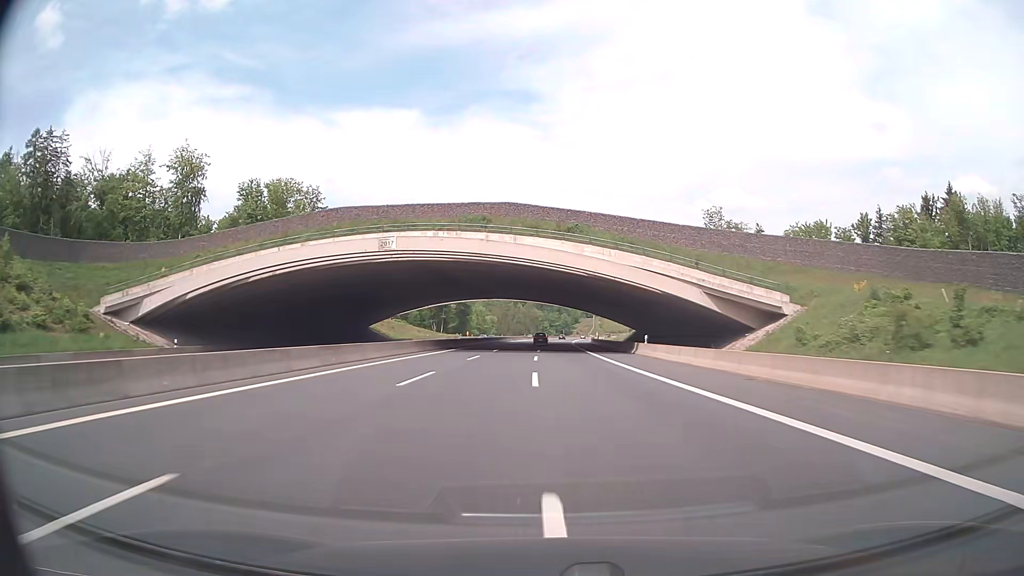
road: motorway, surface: asphalt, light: Day
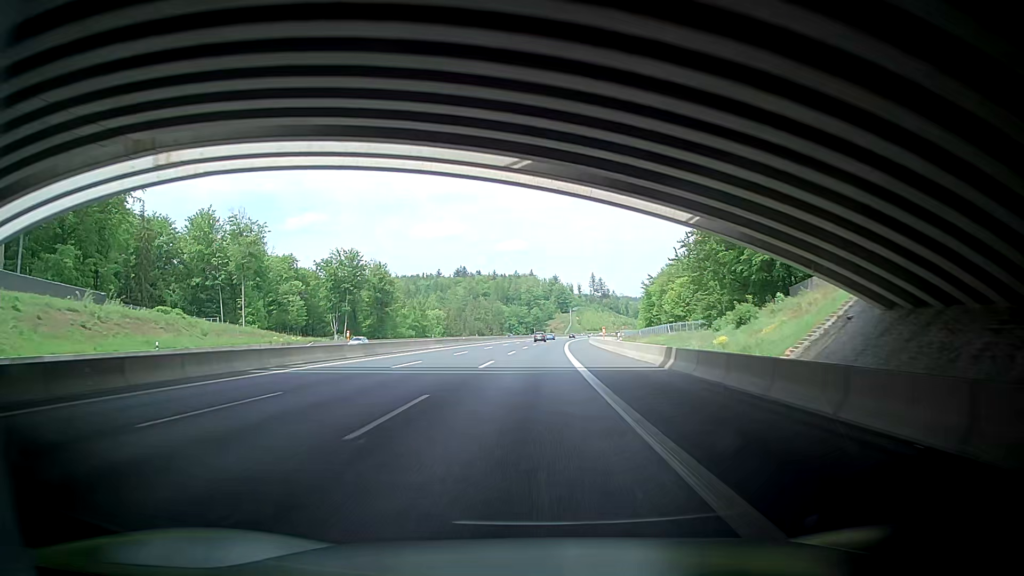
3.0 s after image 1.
(+1.4, +97.8) m; +1°
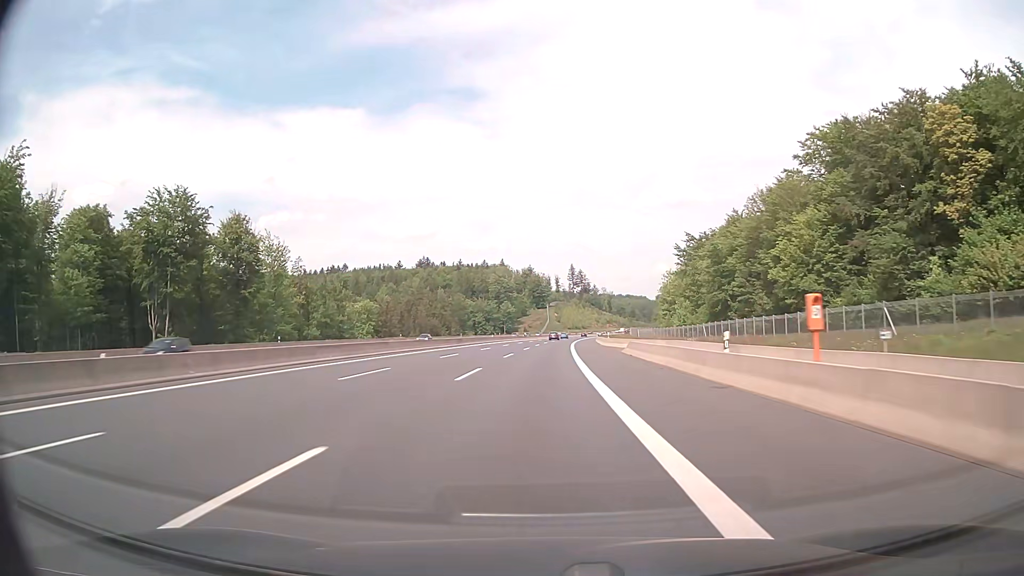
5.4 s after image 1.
(+2.7, +78.0) m; +4°
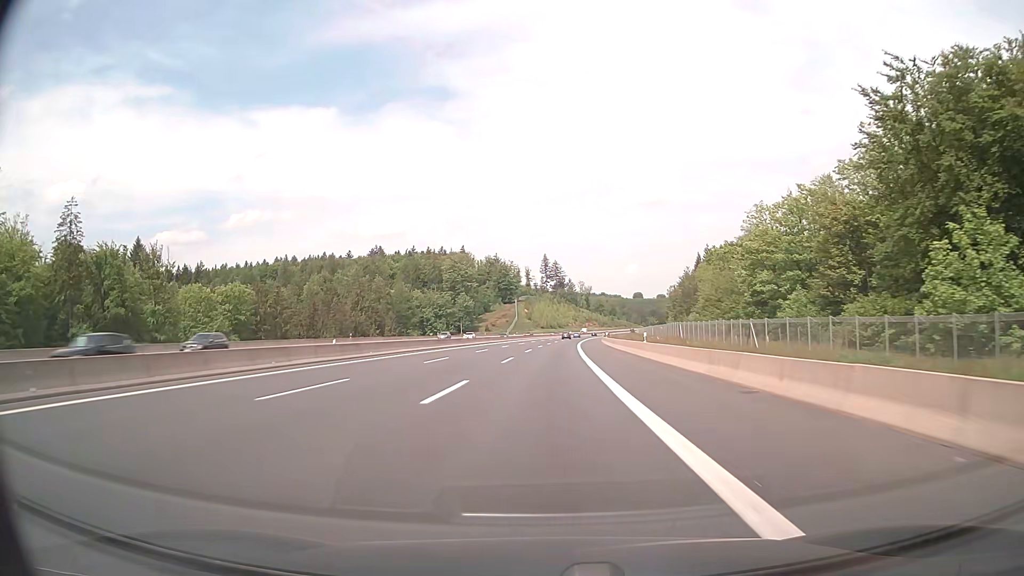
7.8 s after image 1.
(+1.7, +77.7) m; +3°
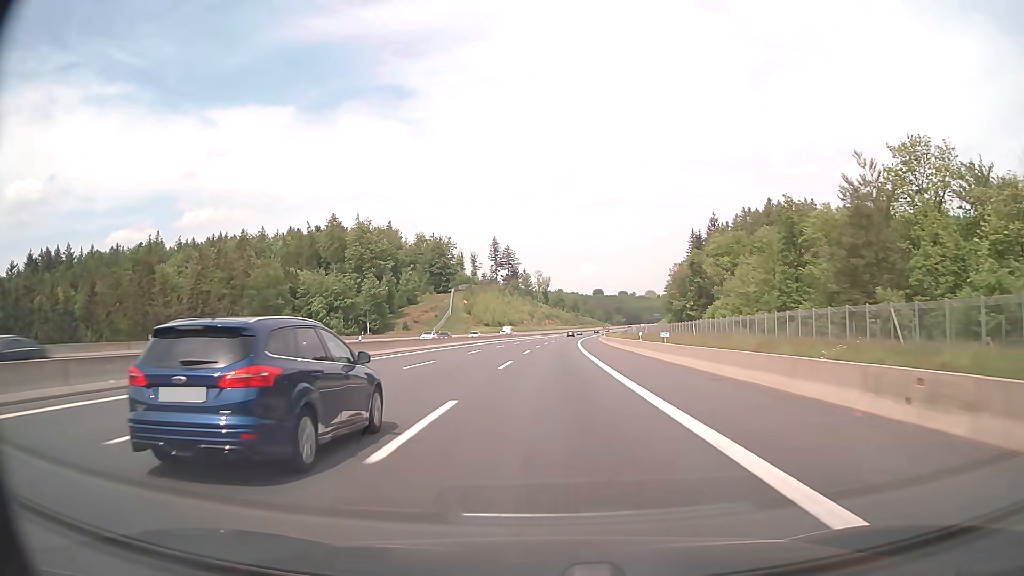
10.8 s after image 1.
(+2.7, +94.4) m; +4°
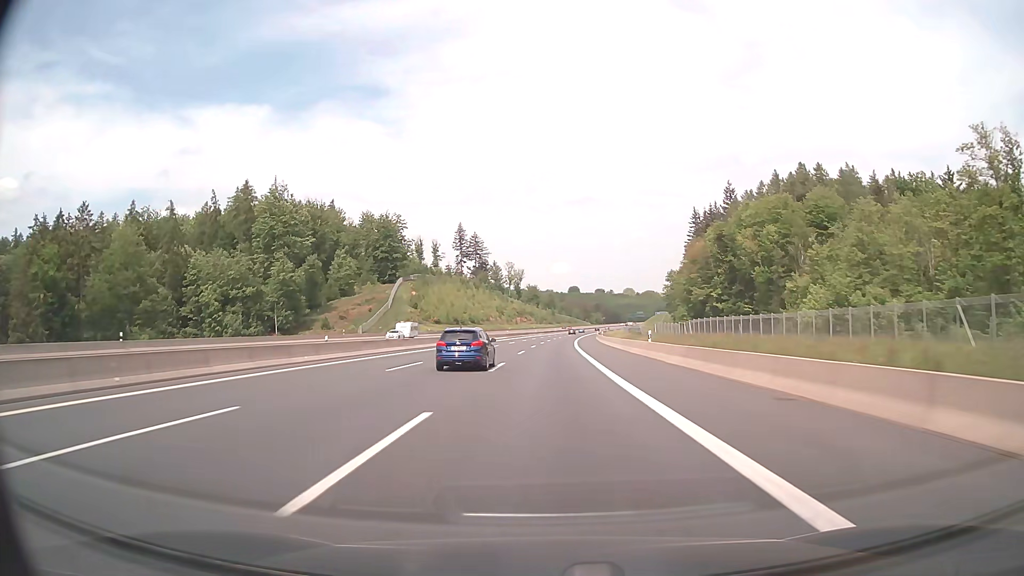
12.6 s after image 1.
(+1.1, +55.2) m; +2°
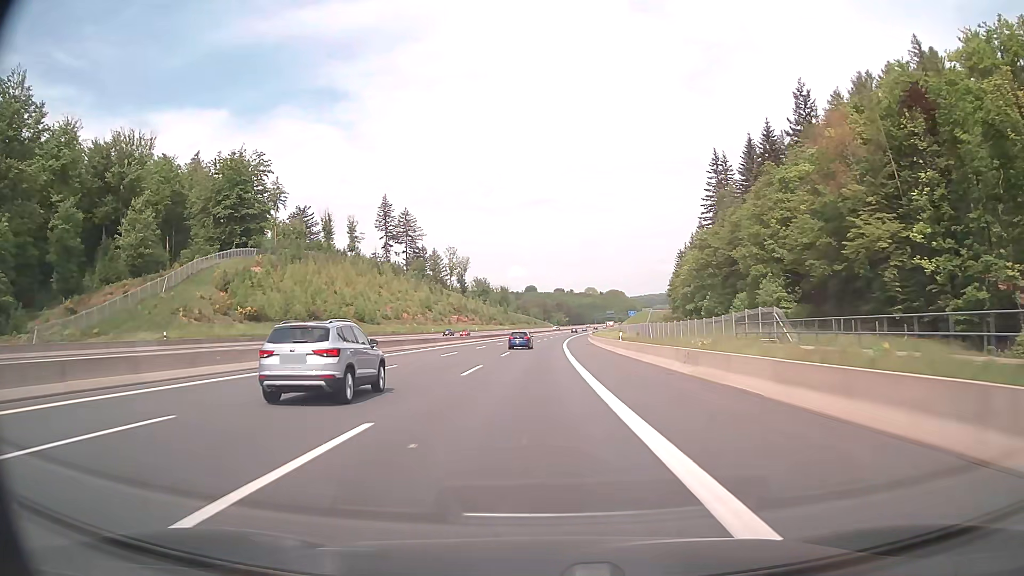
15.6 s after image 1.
(+3.0, +90.0) m; +4°
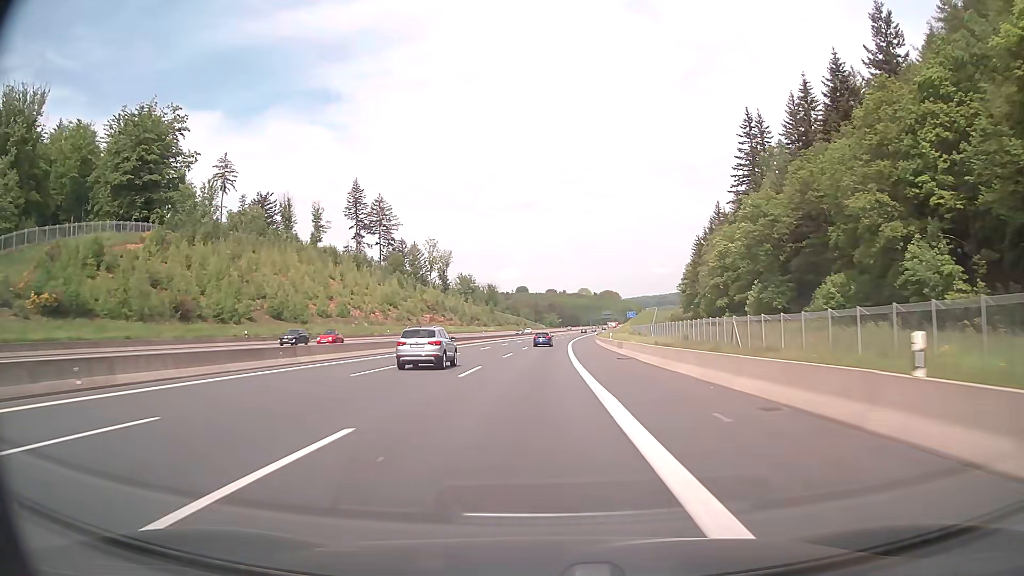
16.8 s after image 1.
(+0.2, +36.2) m; +1°
(0, +10) (0, +20) (0, +30) (0, +40) (+1, +50) (+1, +60) (+1, +70) (+2, +80) (+2, +90) (+3, +100) m
